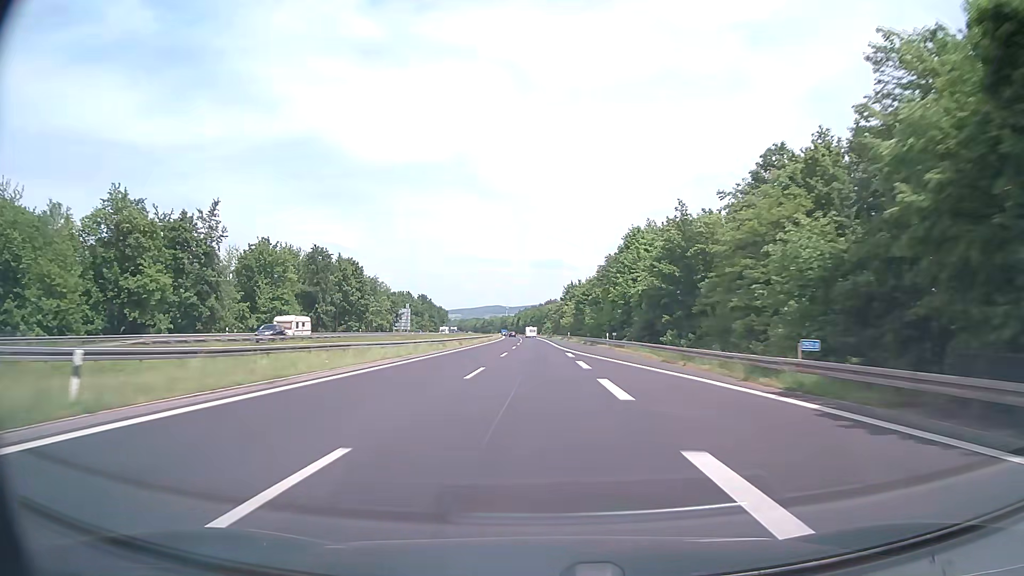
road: motorway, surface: asphalt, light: Day
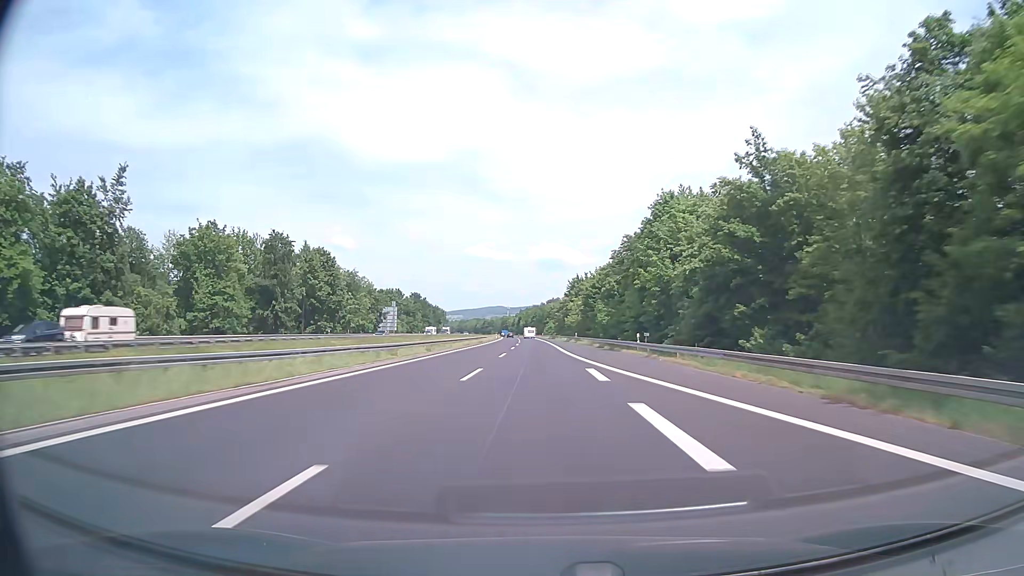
(0.0, +19.1) m; 0°
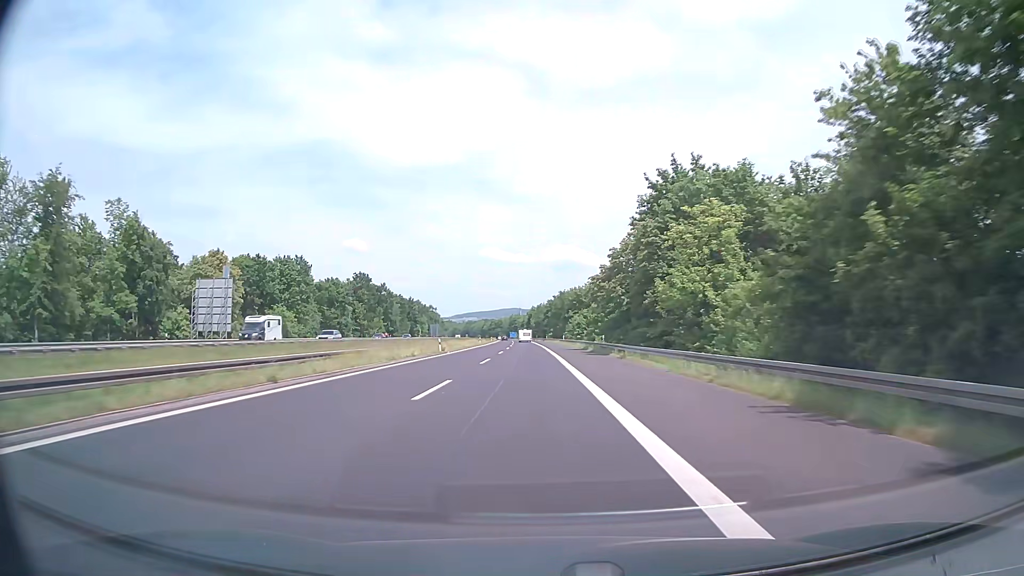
(-0.8, +95.2) m; -1°
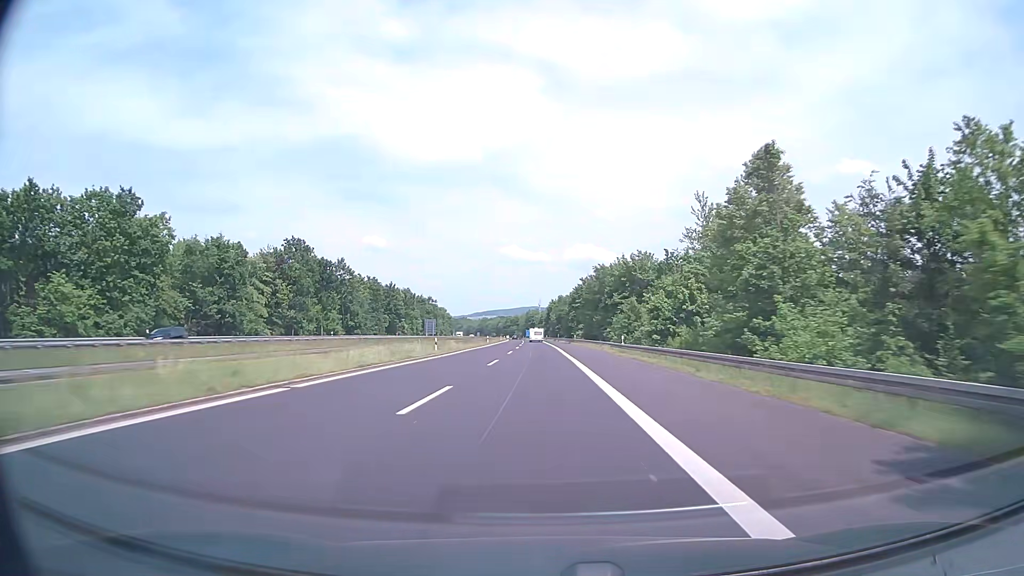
(-1.0, +57.1) m; -2°
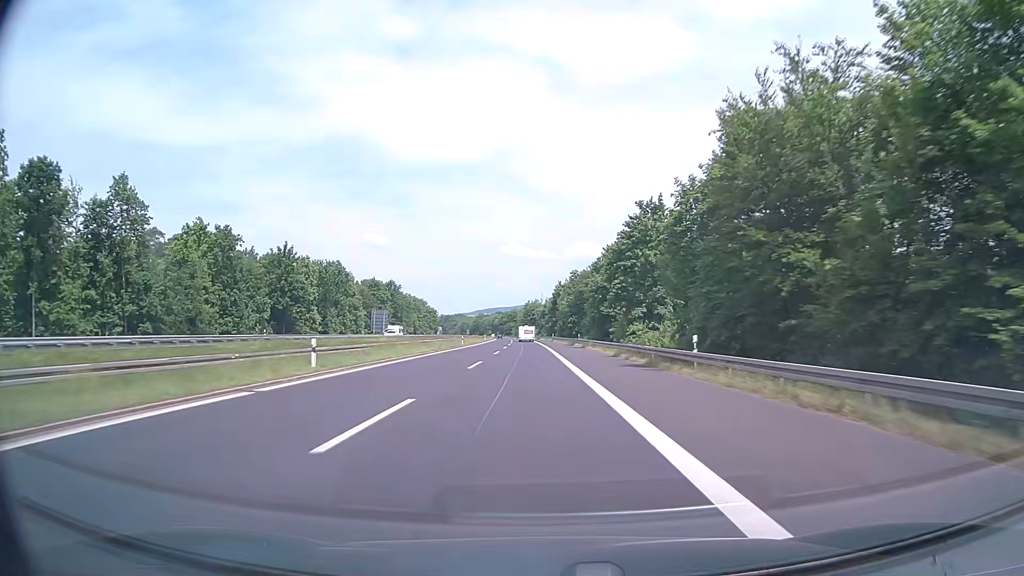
(-0.1, +76.3) m; 0°
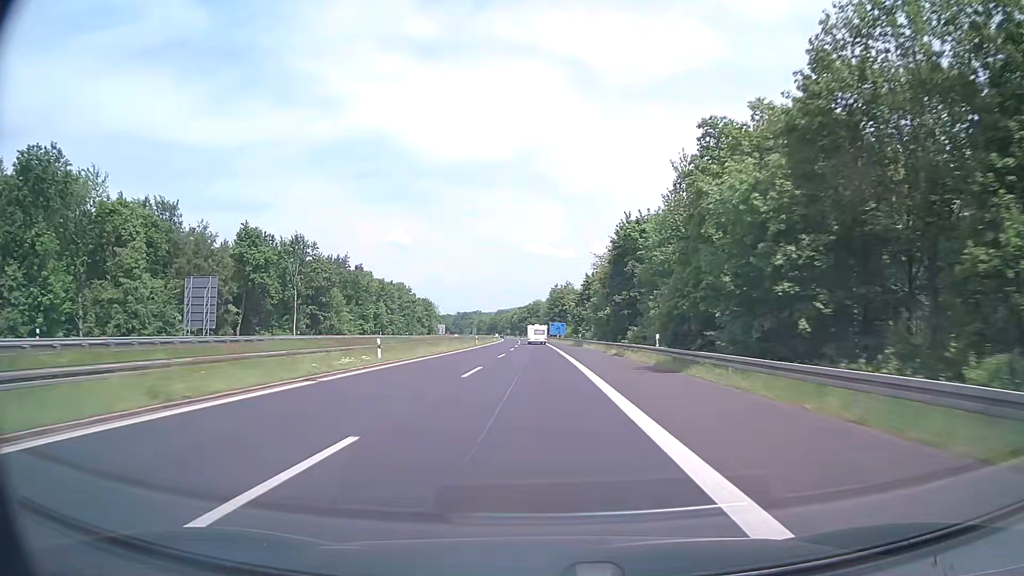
(-1.8, +95.2) m; -2°
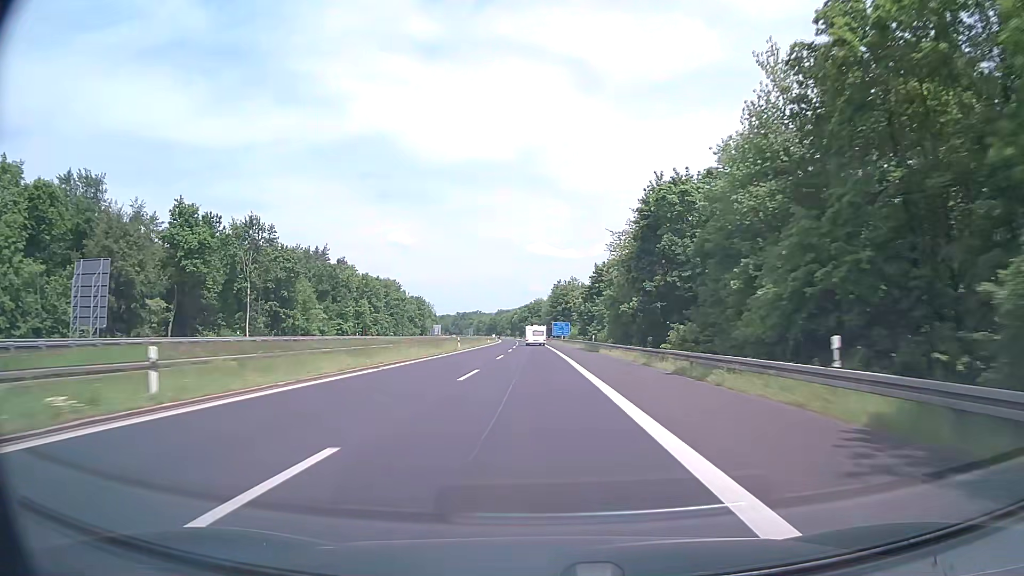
(0.0, +19.0) m; 0°
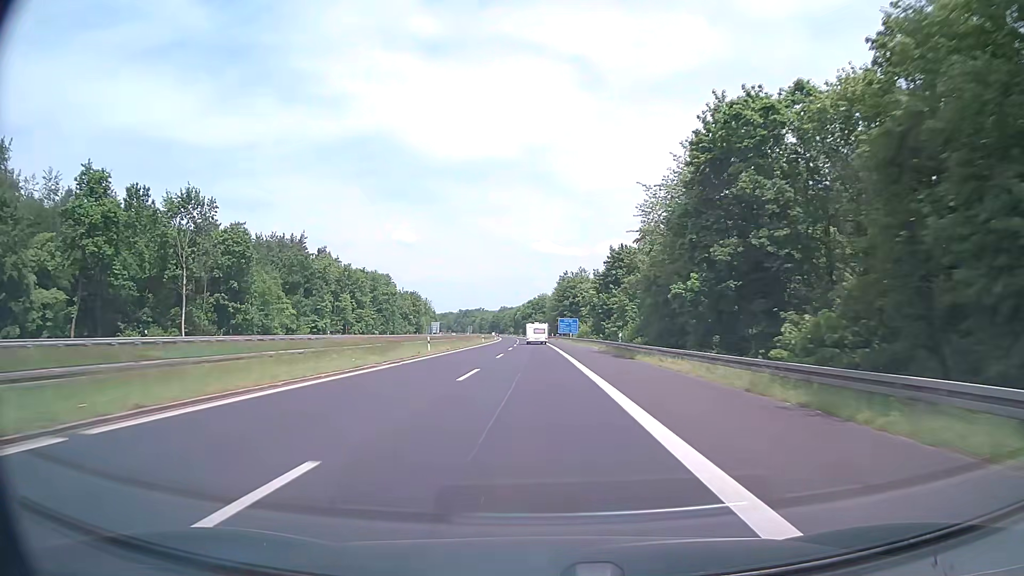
(0.0, +18.8) m; 0°
(0, +10) (0, +20) (0, +30) (0, +40) (-1, +50) (-1, +60) (-2, +70) (-2, +80) (-3, +90) (-3, +100) m
